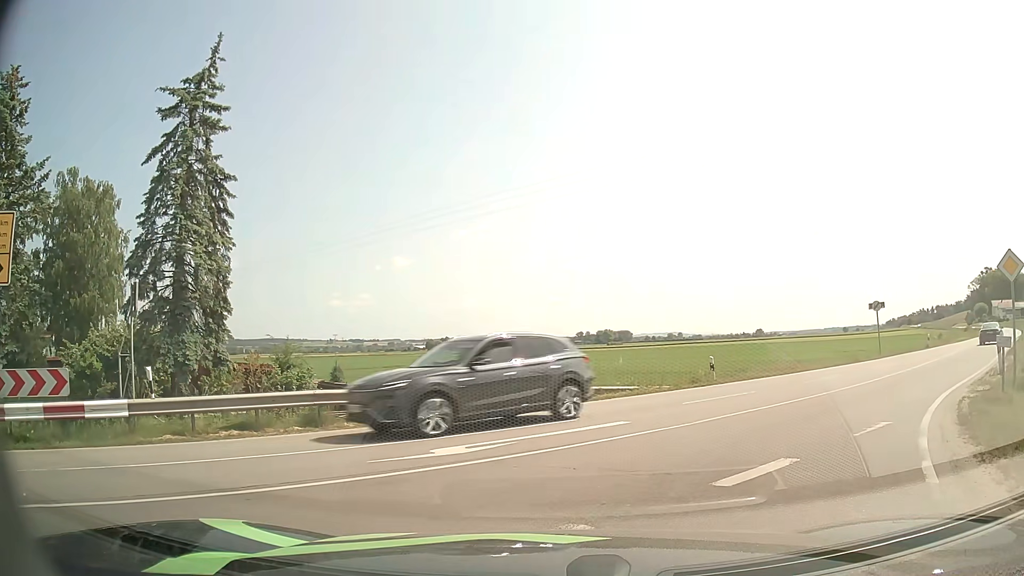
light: Day
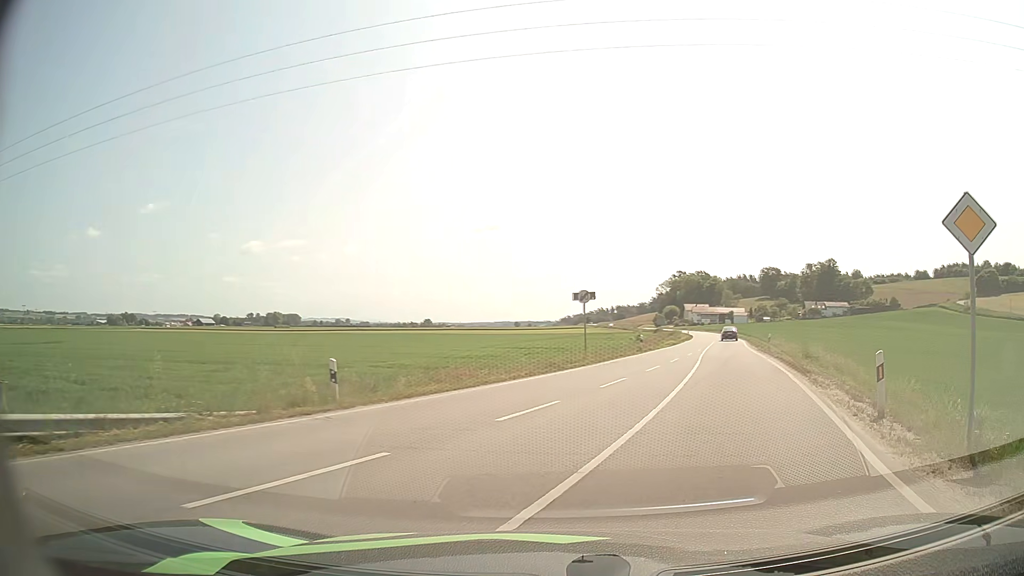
(+2.2, +9.7) m; +28°
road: secondary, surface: asphalt
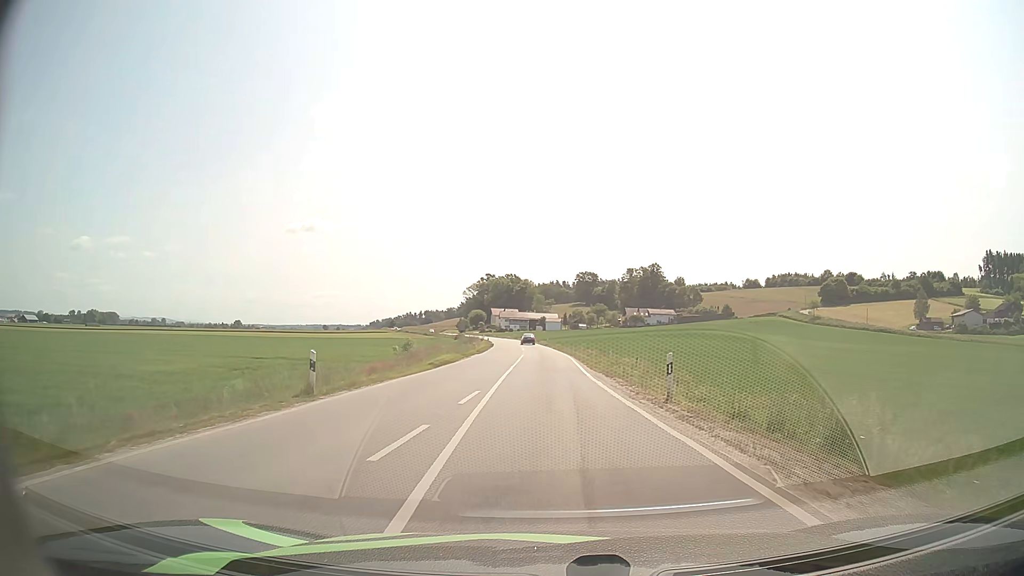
(+6.3, +26.9) m; +16°
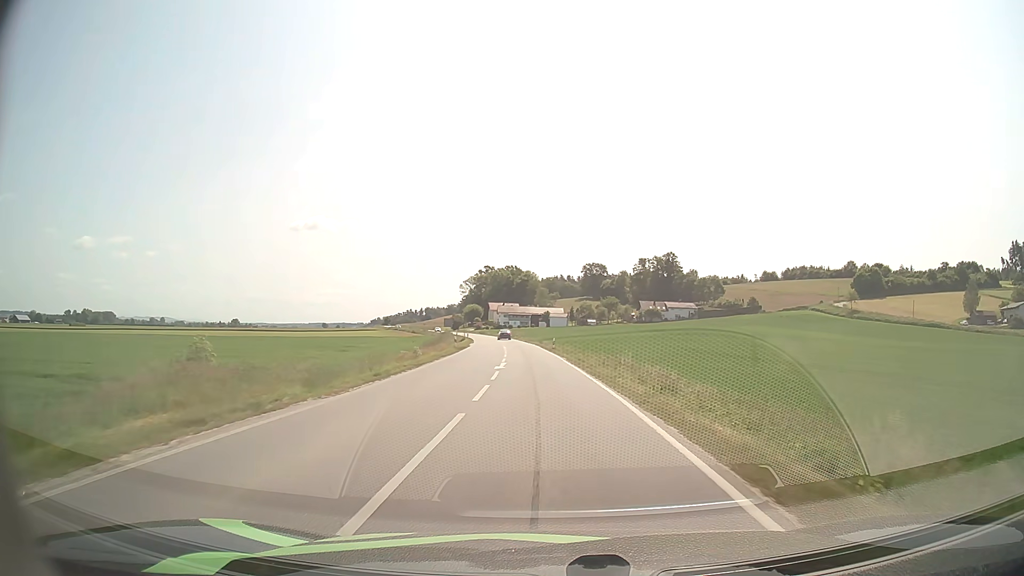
(-0.2, +34.4) m; 0°
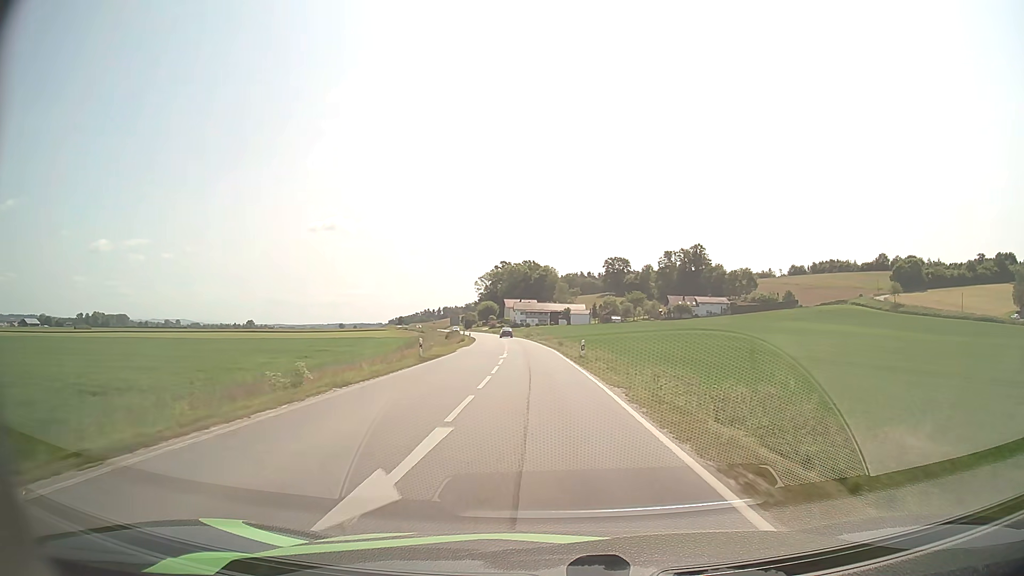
(-0.2, +20.5) m; -2°
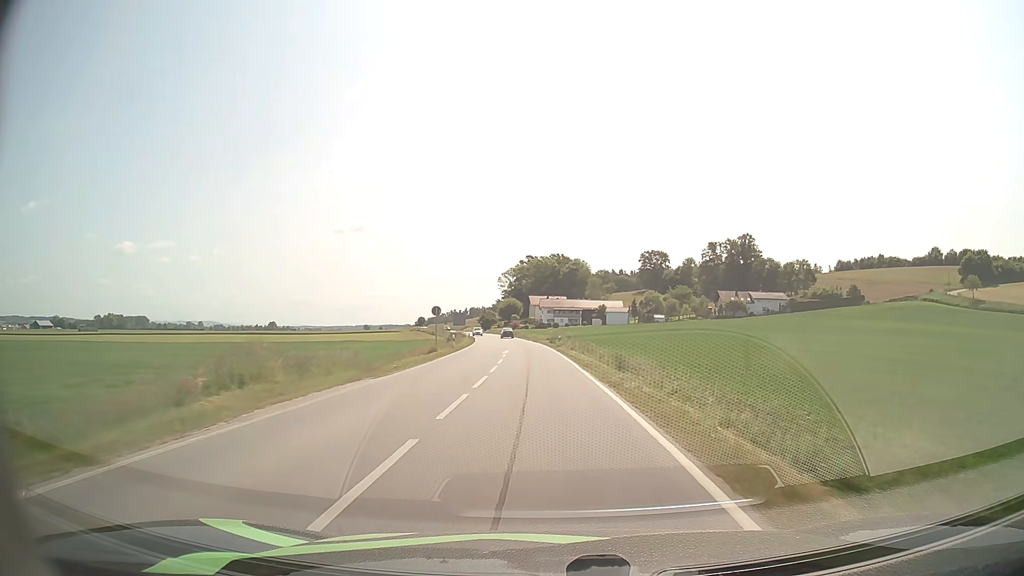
(-0.6, +33.8) m; -2°
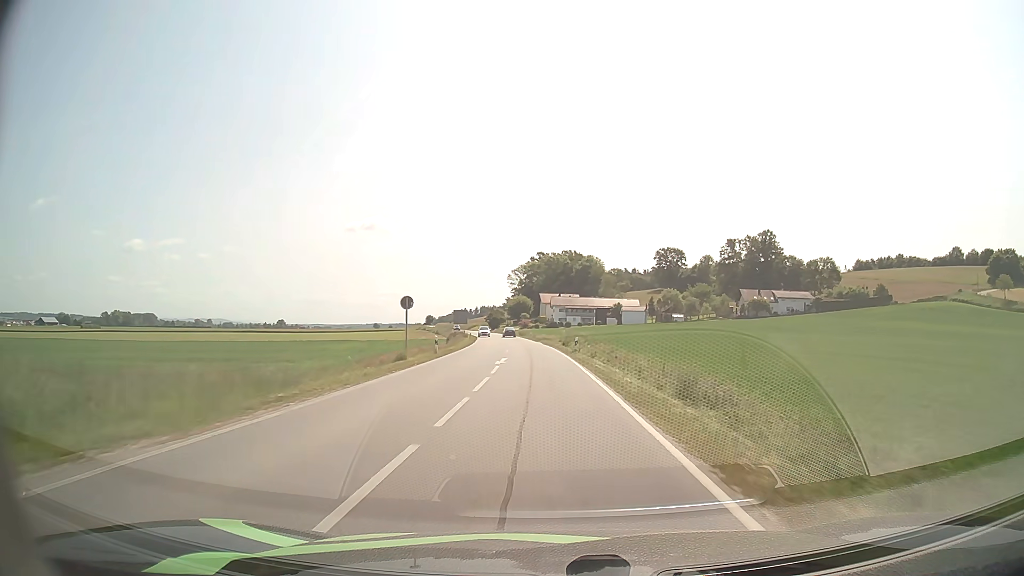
(-0.1, +11.9) m; -1°
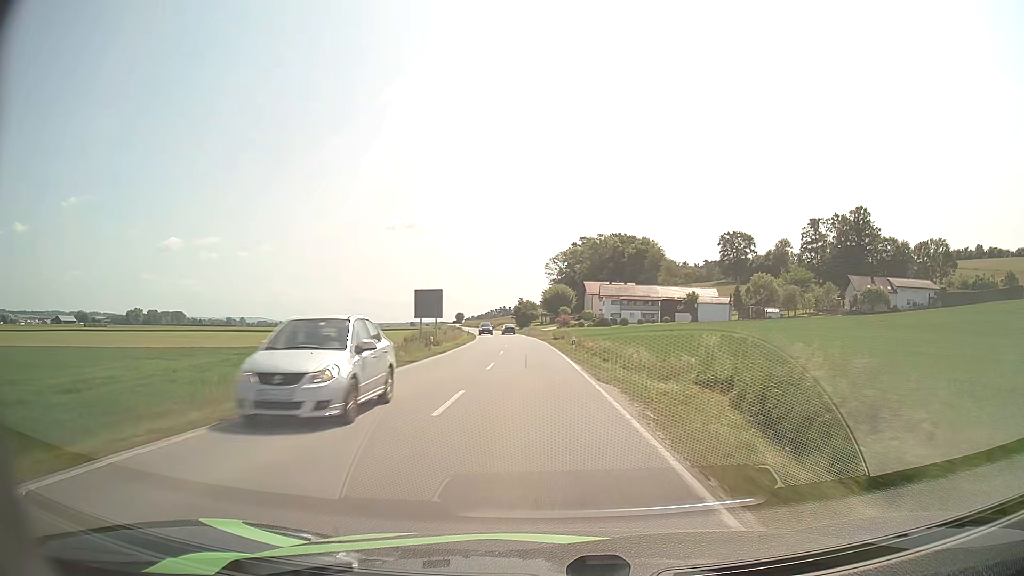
(-1.3, +49.9) m; -3°
(0, +10) (0, +20) (-1, +30) (-1, +40) (-1, +50) (-2, +60) (-3, +70) (-4, +80) (-5, +90) (-6, +100) m
